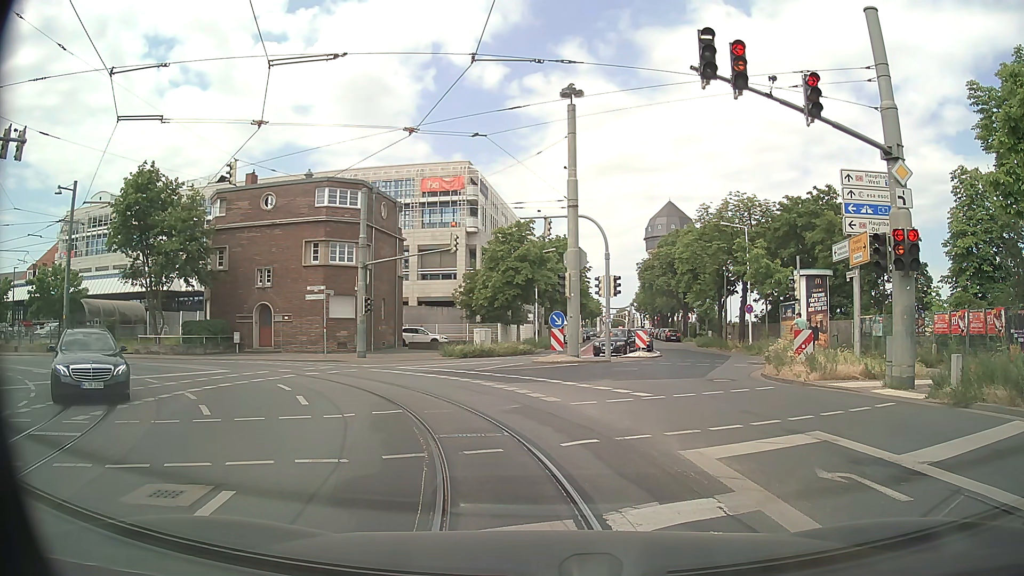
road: secondary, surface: asphalt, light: Day
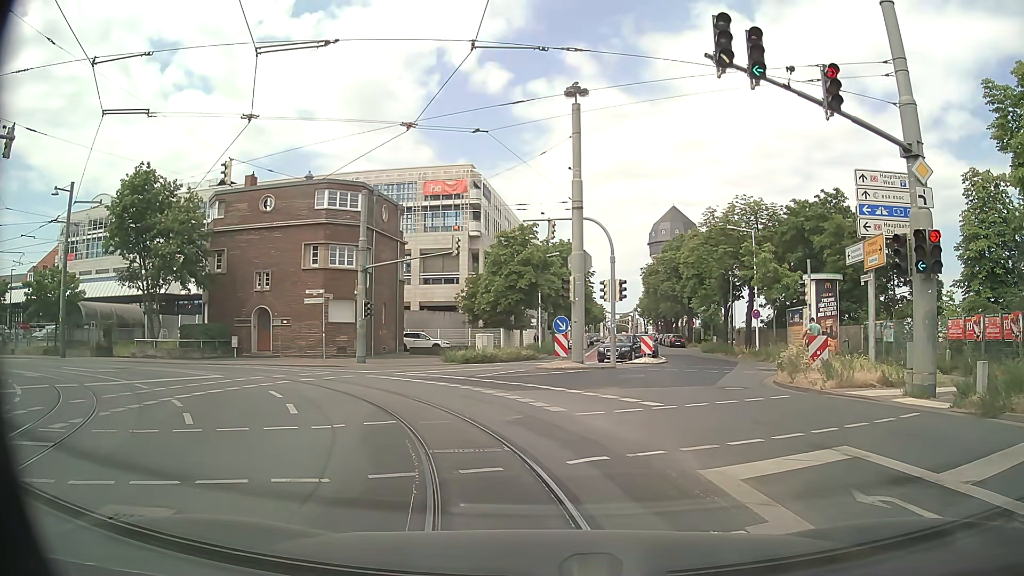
(0.0, +0.8) m; -2°
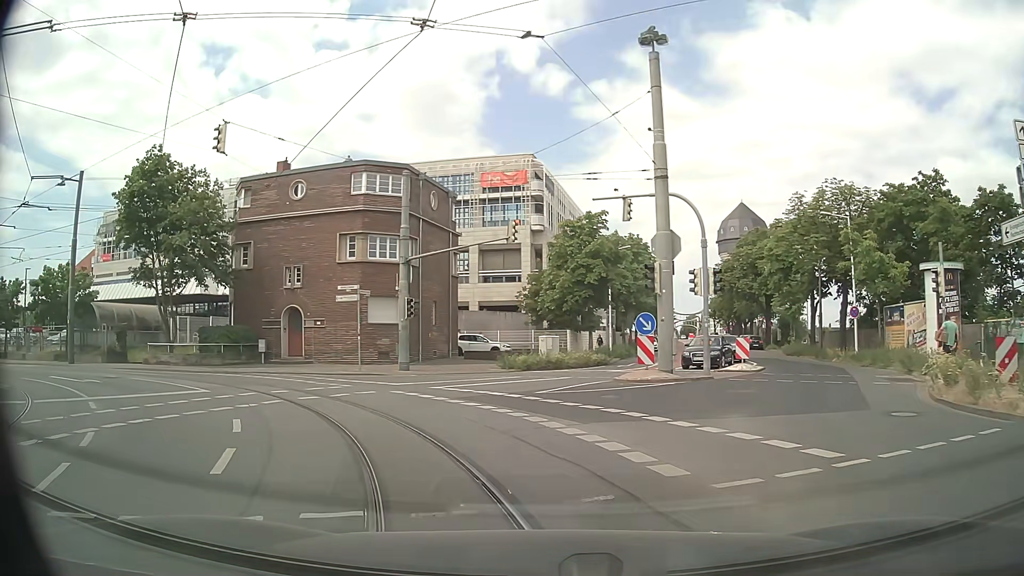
(-0.3, +5.5) m; -6°
(-2, +10) (-7, +18) (-16, +24) (-25, +26) (-35, +28) (-45, +30) (-55, +32) (-65, +33) (-74, +36) (-82, +42) m
